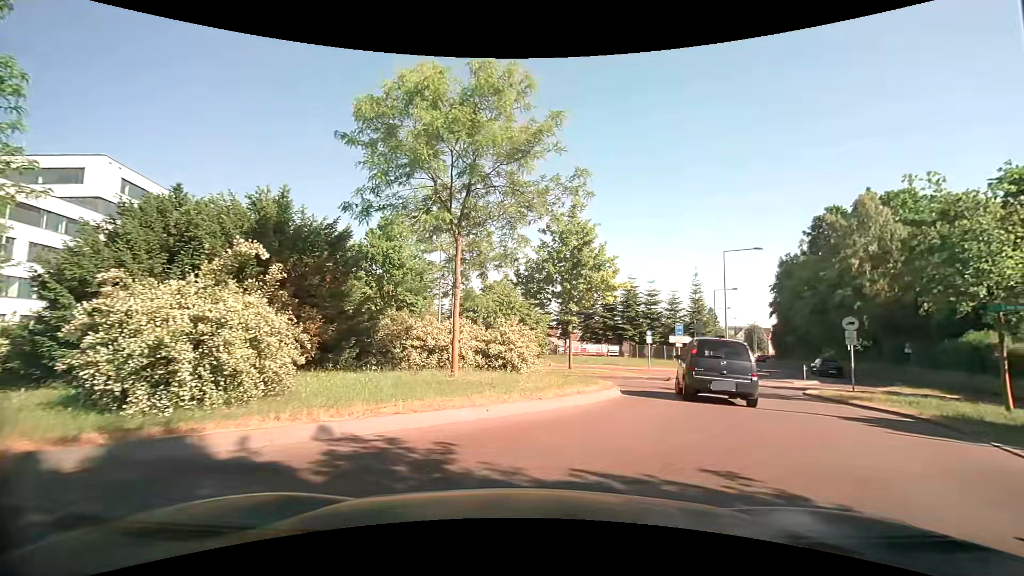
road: tertiary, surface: asphalt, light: Day
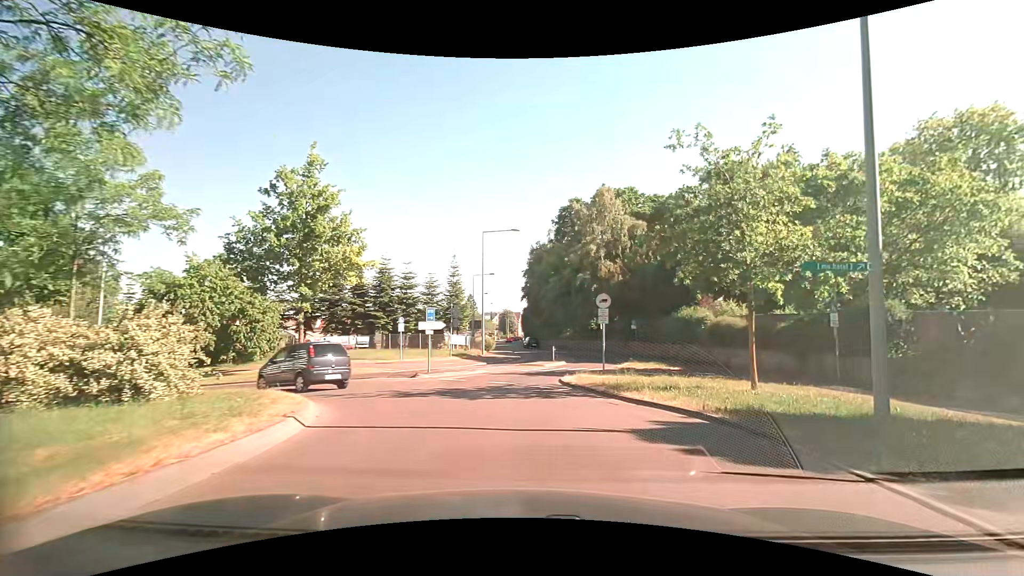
(+1.4, +5.8) m; +27°
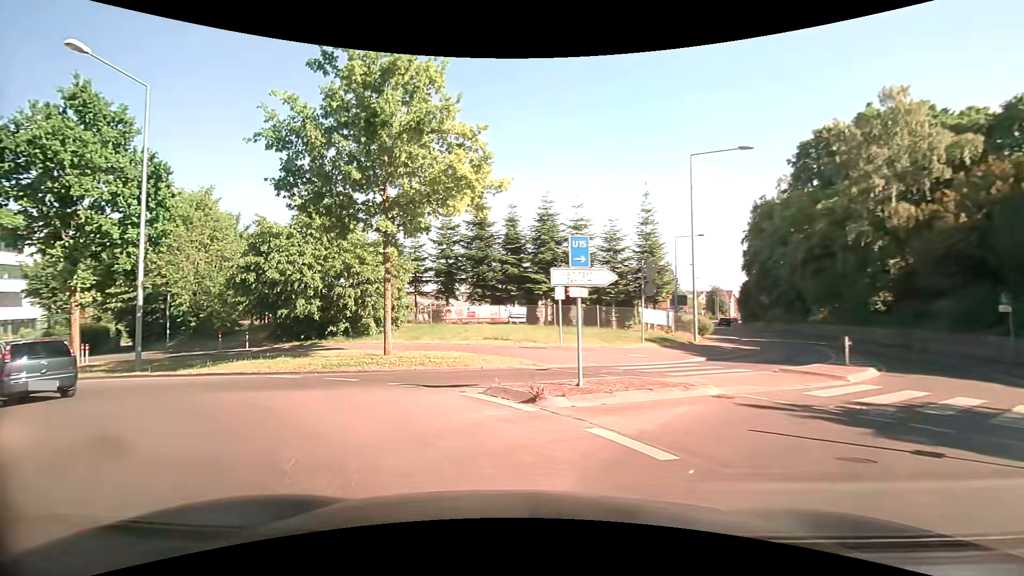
(-1.0, +13.9) m; -23°
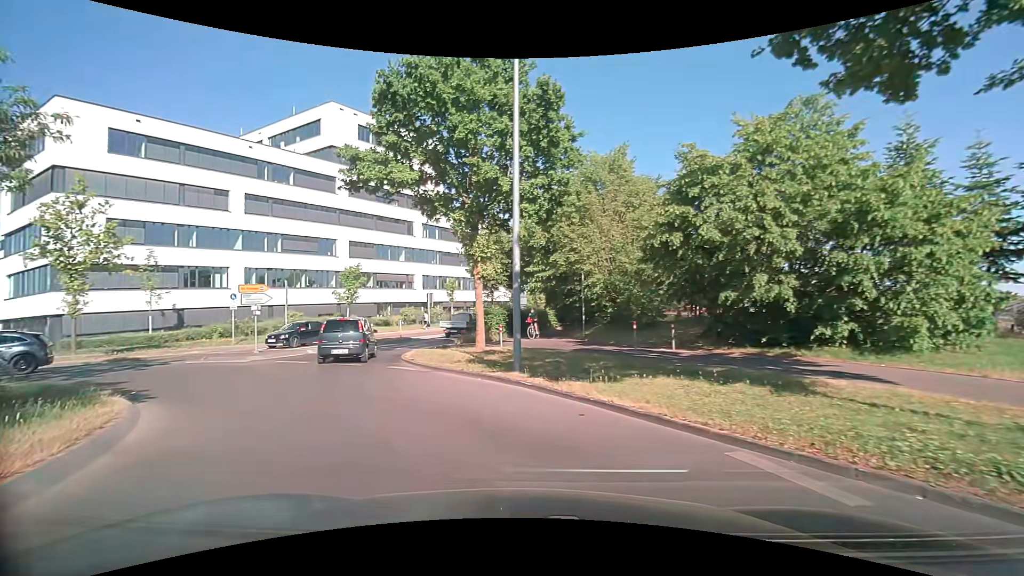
(-4.2, +10.4) m; -46°
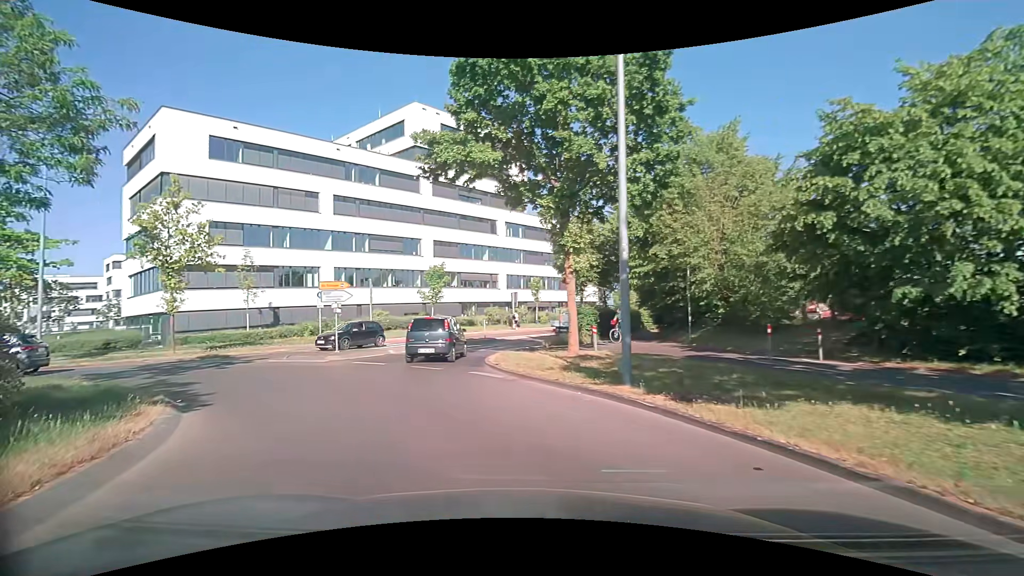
(-0.2, +2.4) m; -9°
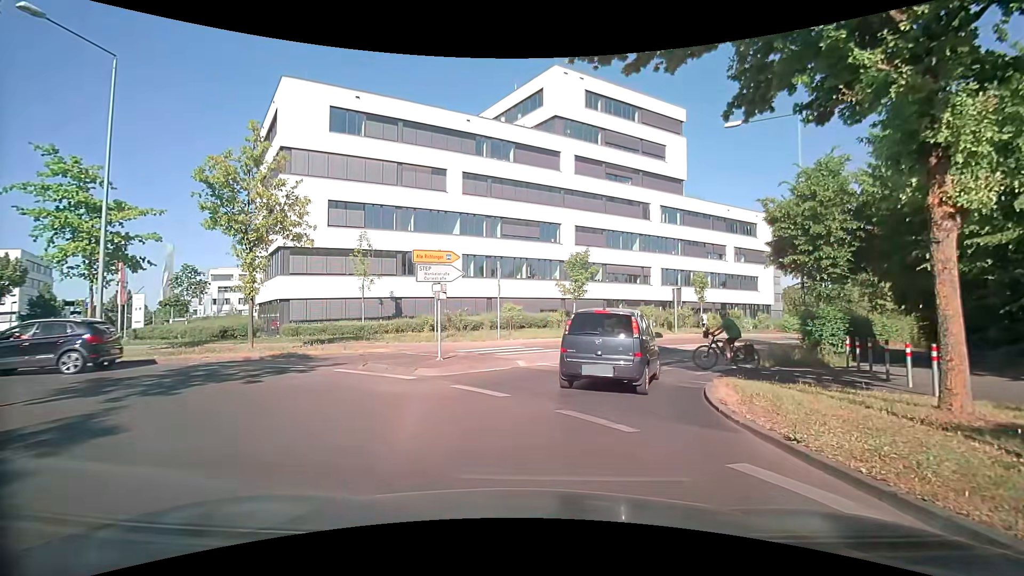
(-1.7, +8.3) m; -16°
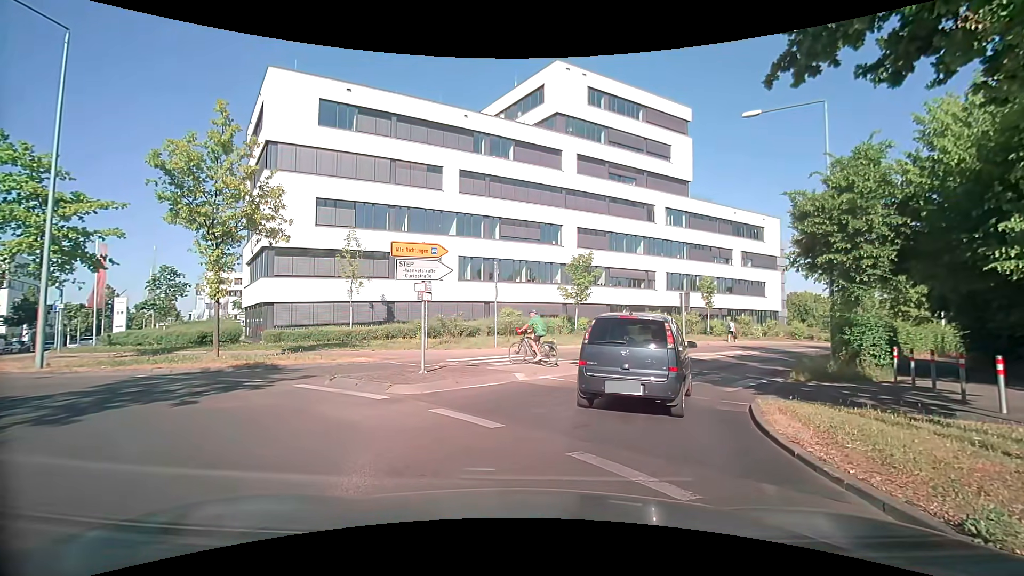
(0.0, +2.0) m; -2°
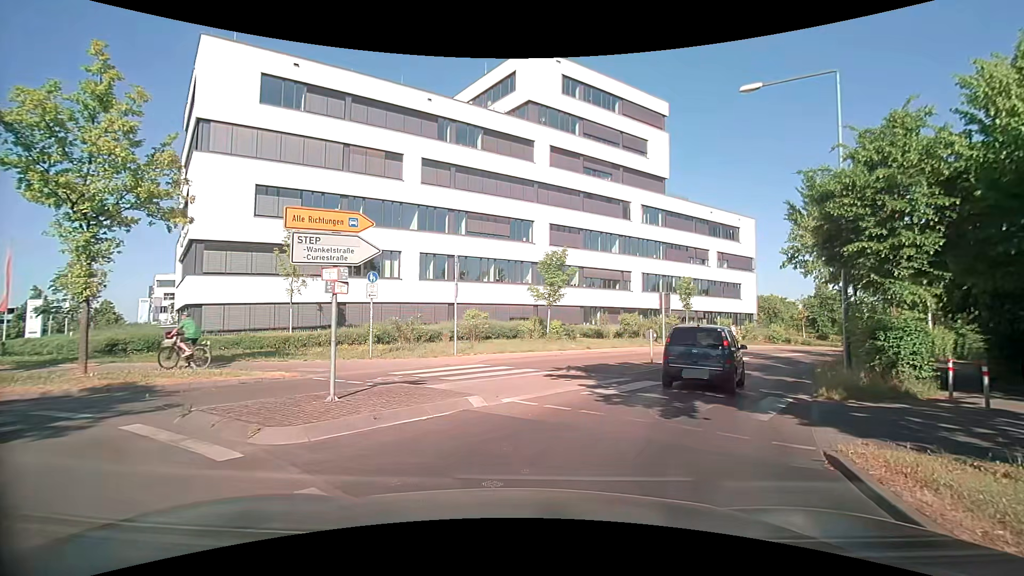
(+0.2, +3.6) m; +5°
